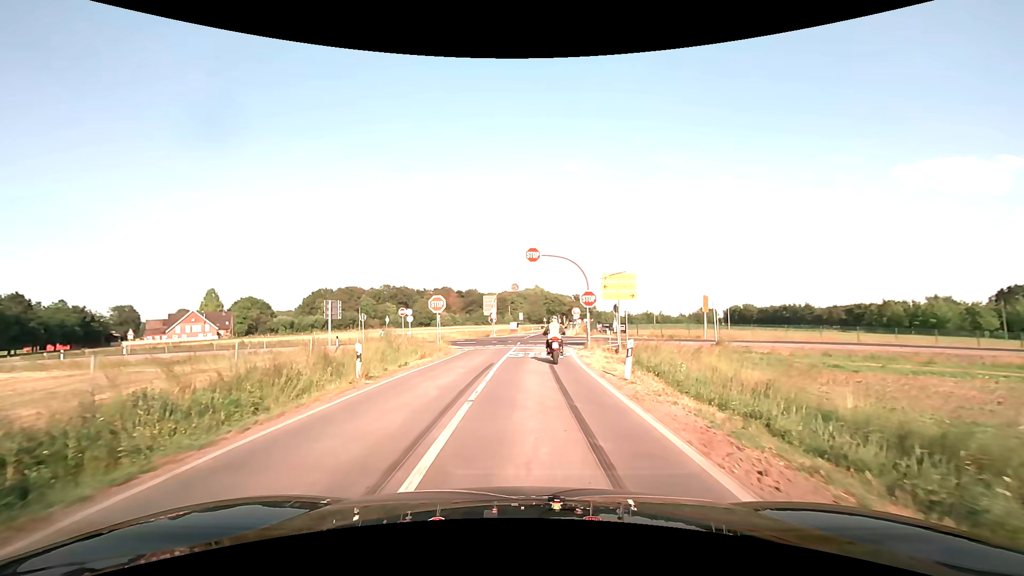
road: secondary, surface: asphalt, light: Day
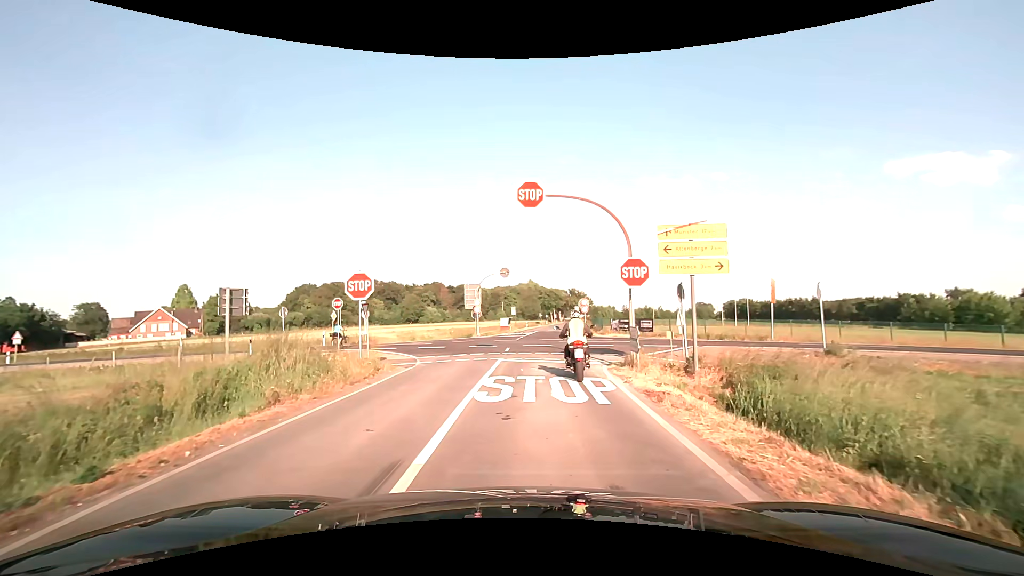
(+0.1, +12.6) m; +1°
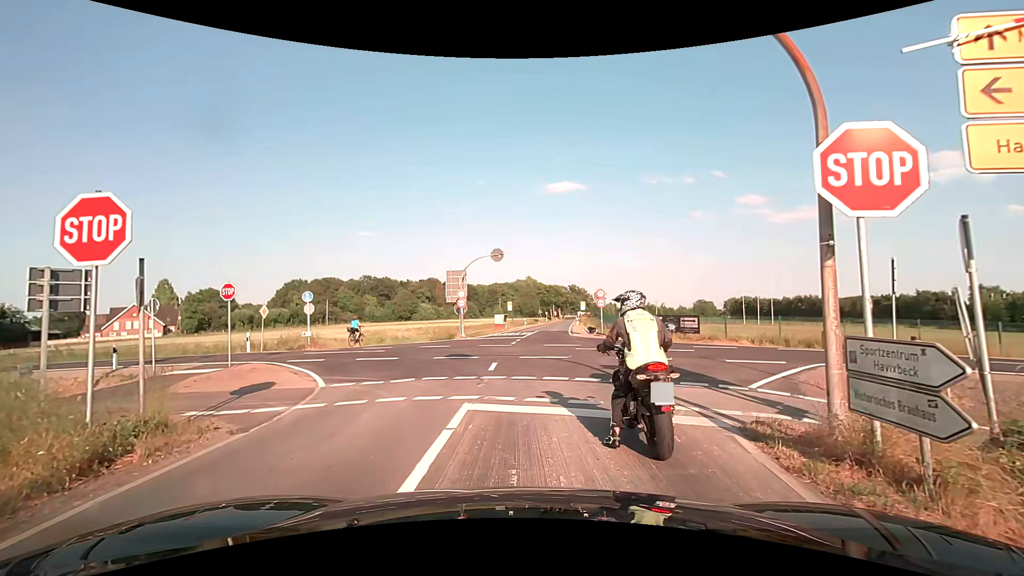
(0.0, +9.7) m; +1°
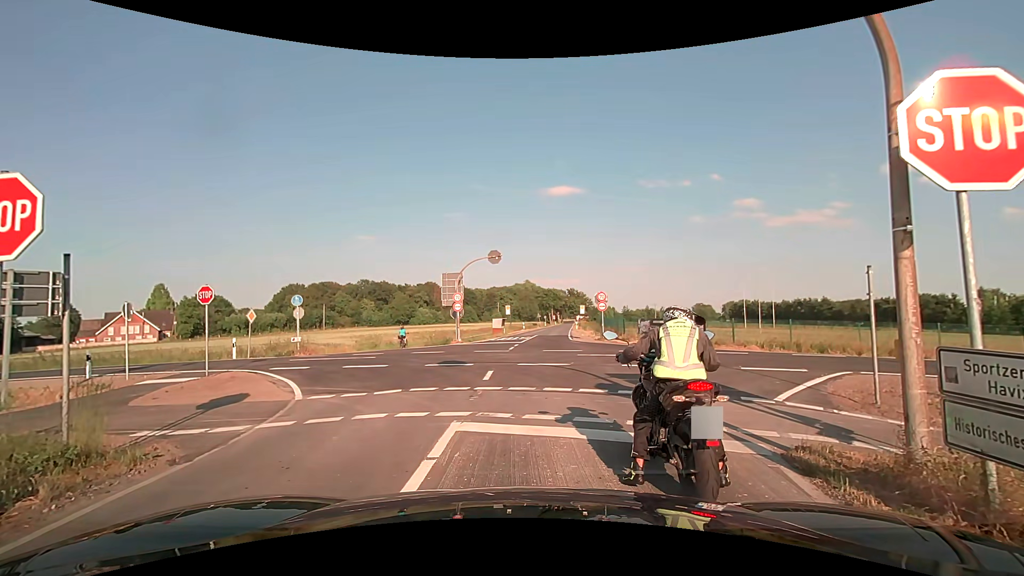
(0.0, +1.1) m; -1°
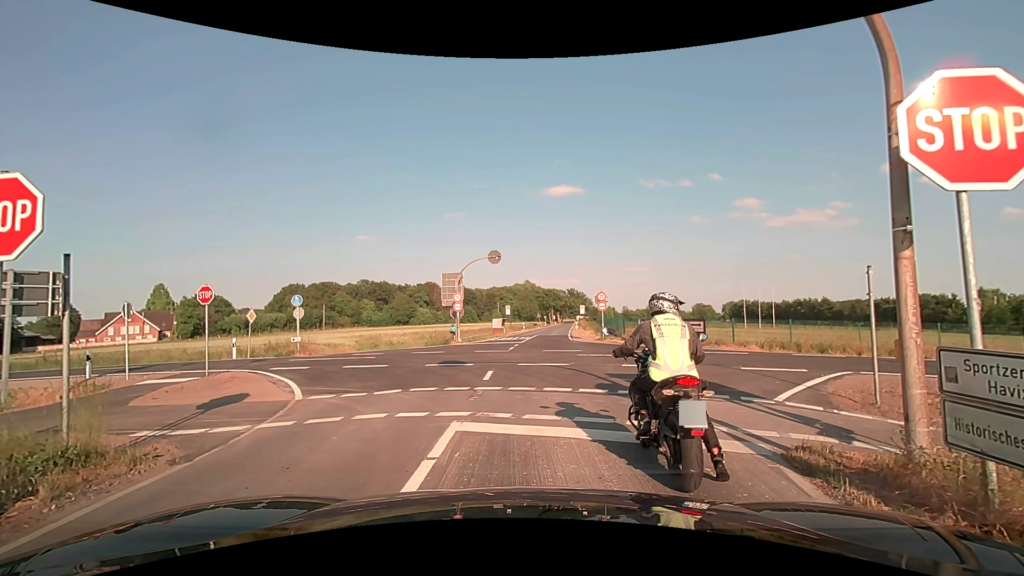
(0.0, +0.1) m; 0°
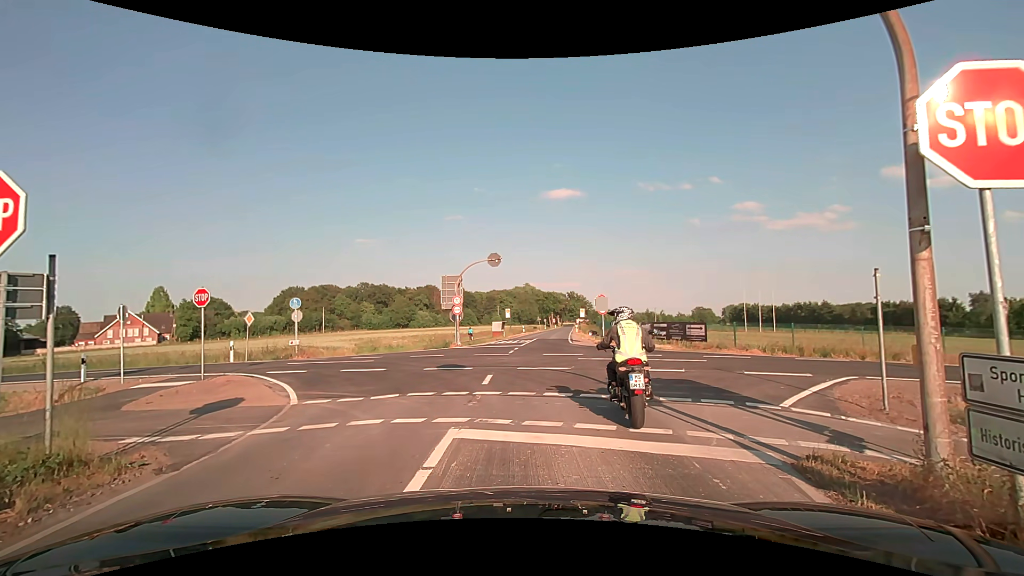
(0.0, +0.2) m; 0°
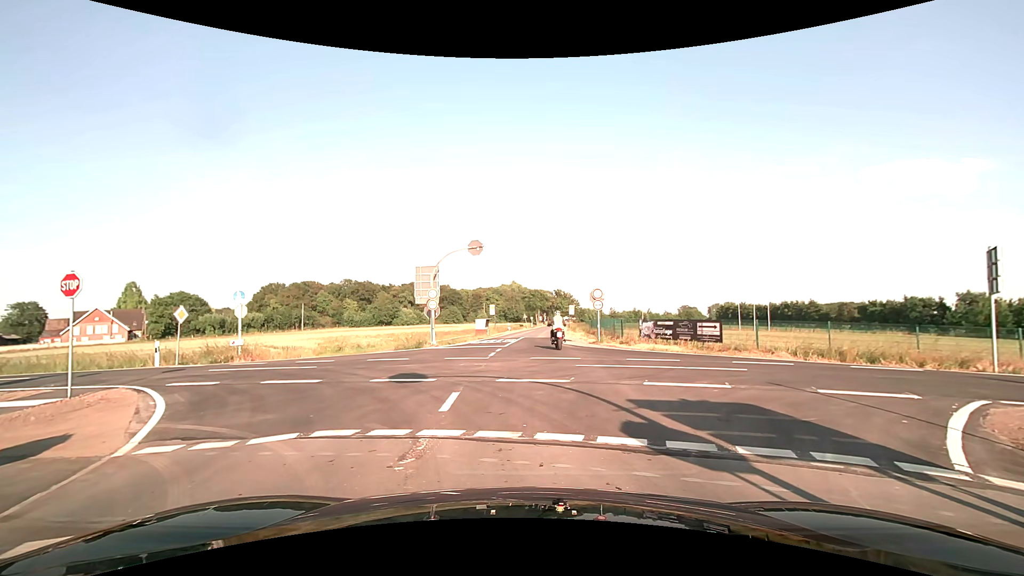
(0.0, +4.0) m; 0°
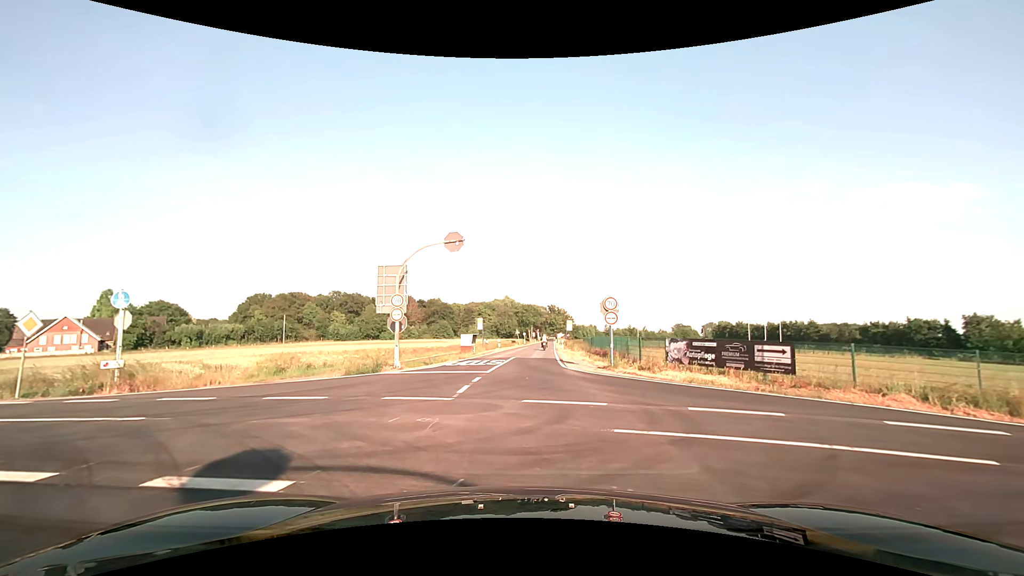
(+0.2, +7.1) m; +2°
(0, +10) (0, +20) (0, +30) (+1, +40) (+2, +50) (+2, +60) (+3, +70) (+4, +80) (+4, +90) (+5, +100) m
